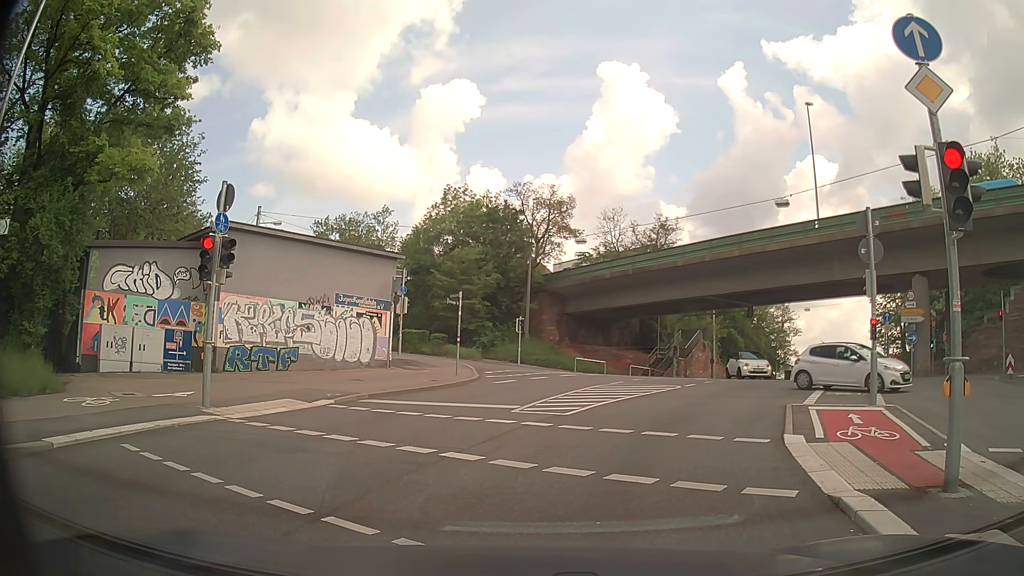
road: secondary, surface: asphalt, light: Day
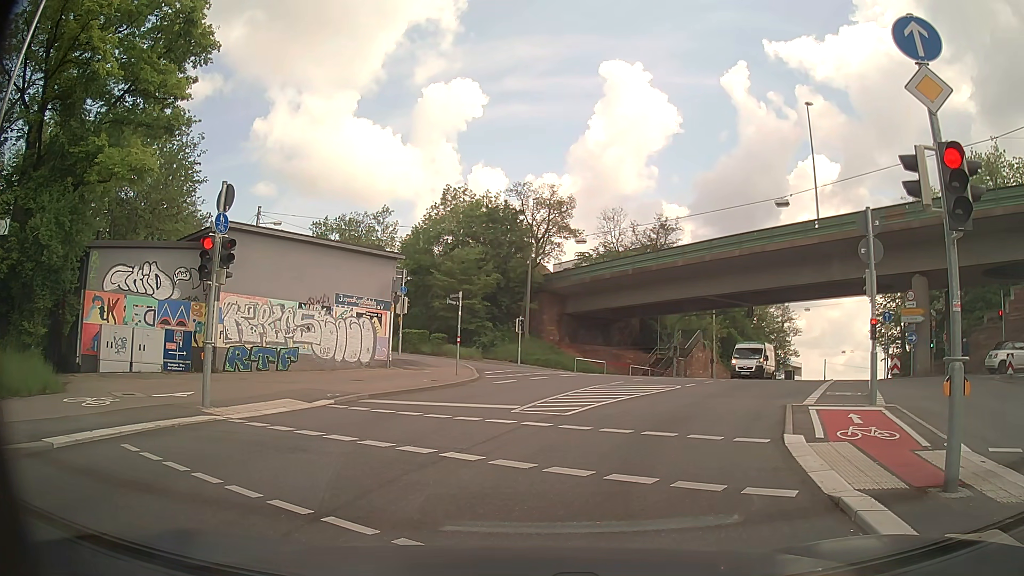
(0.0, 0.0) m; 0°
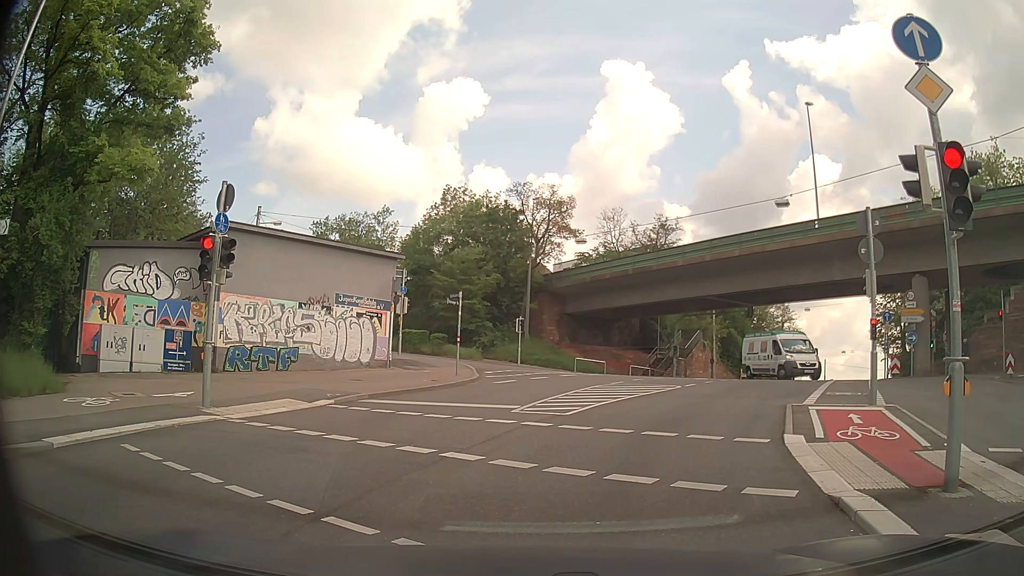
(0.0, 0.0) m; 0°
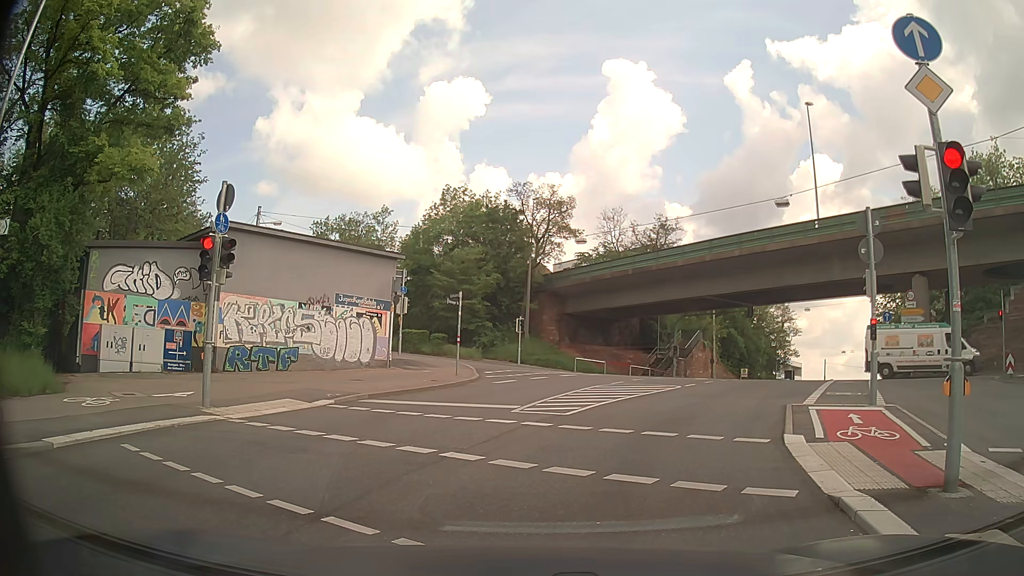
(0.0, 0.0) m; 0°
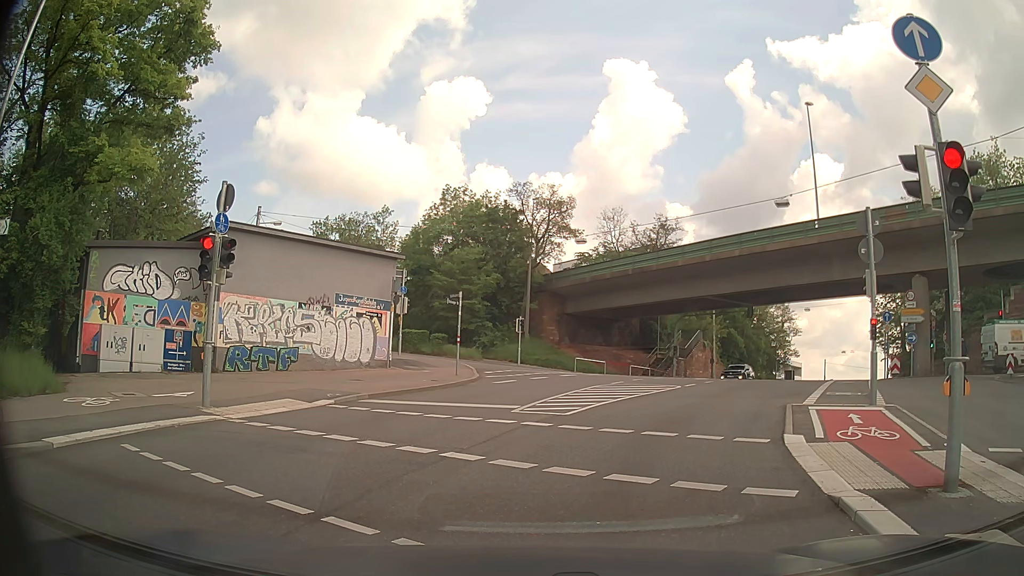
(0.0, 0.0) m; 0°
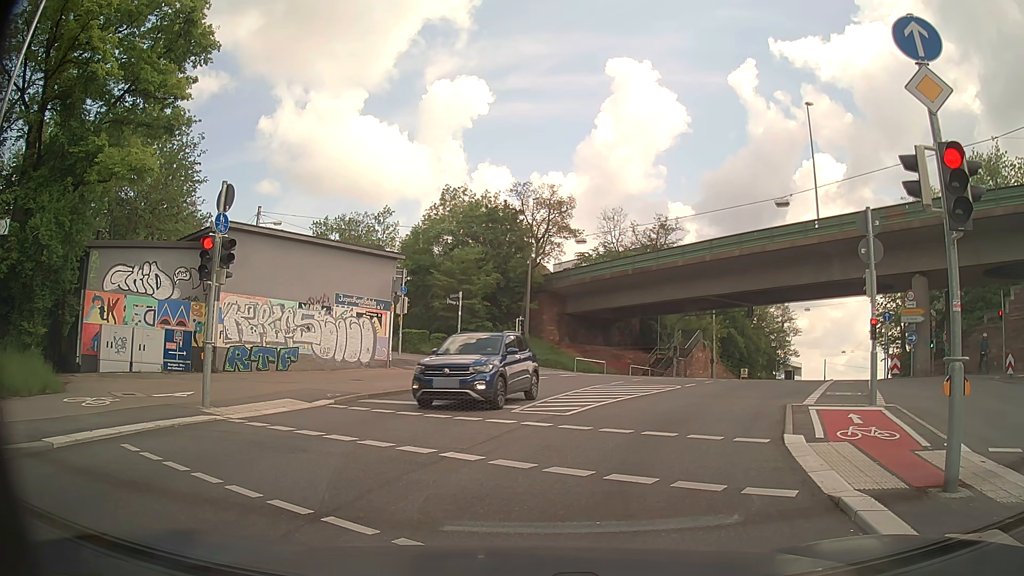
(0.0, 0.0) m; 0°
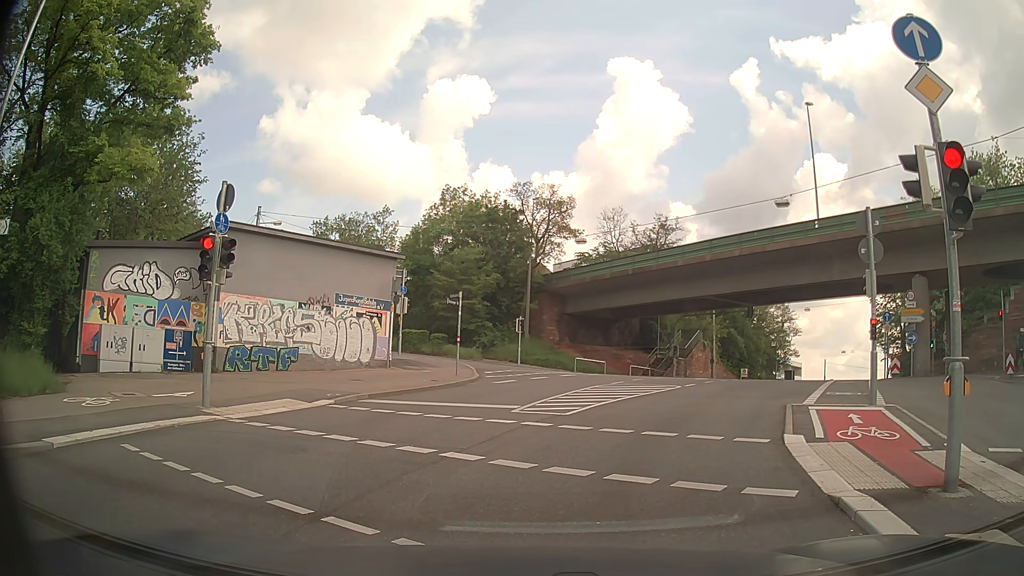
(0.0, 0.0) m; 0°
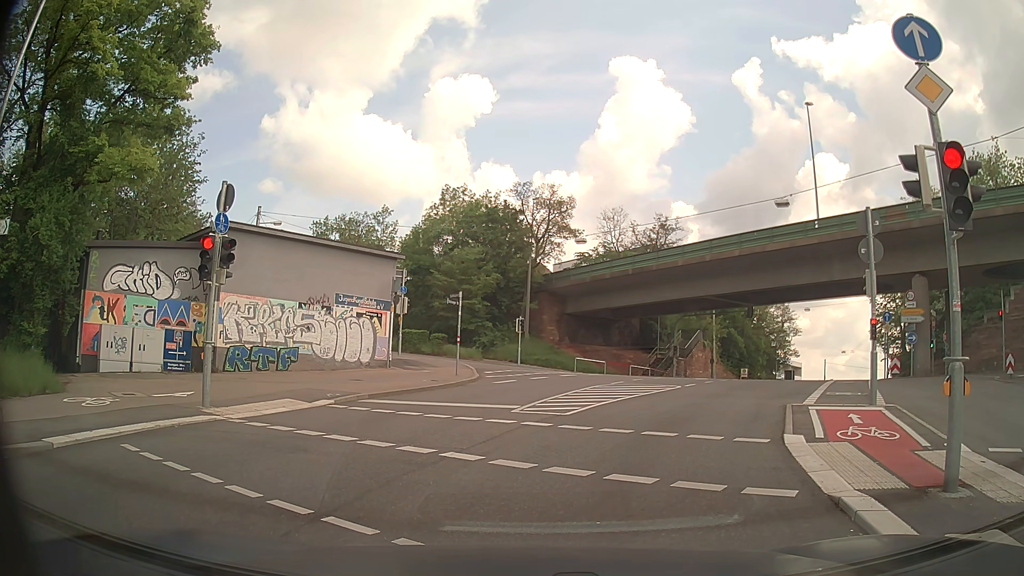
(0.0, 0.0) m; 0°
(+1, +10) (+5, +19) (+10, +28) (+15, +37) (+20, +45) (+25, +54) (+31, +62) (+37, +70) (+42, +78) (+48, +86) m
